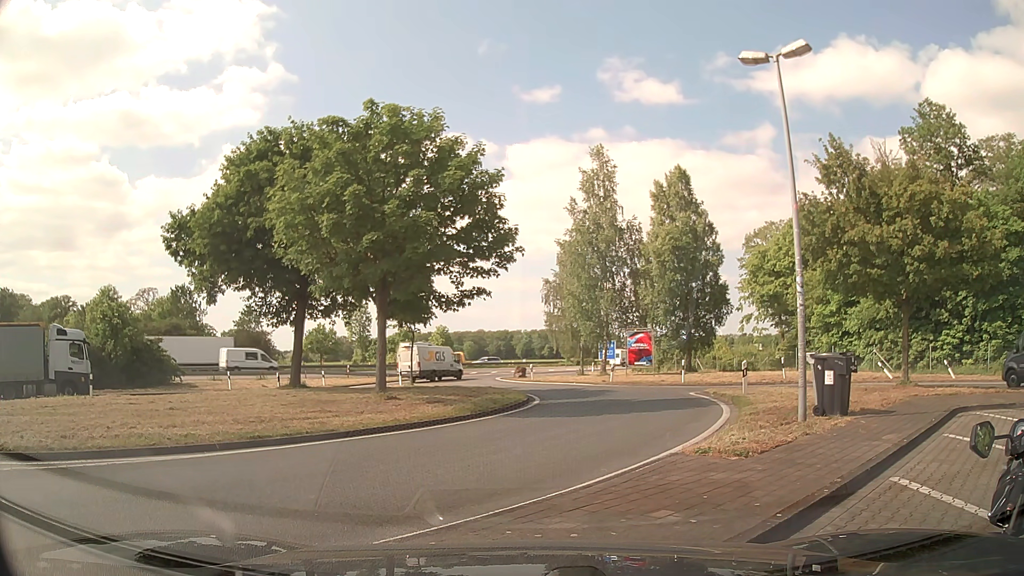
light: Day
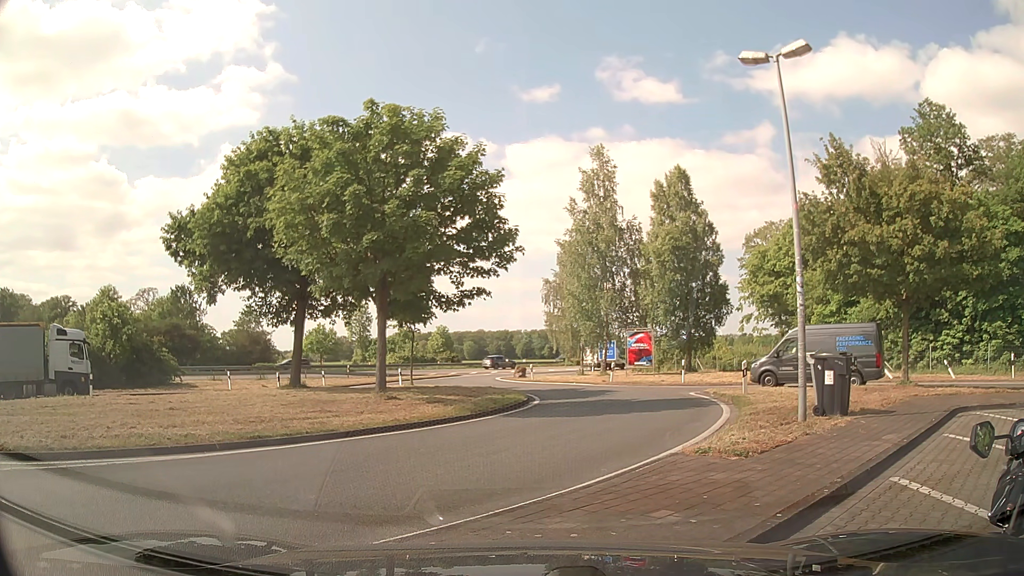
(0.0, 0.0) m; 0°
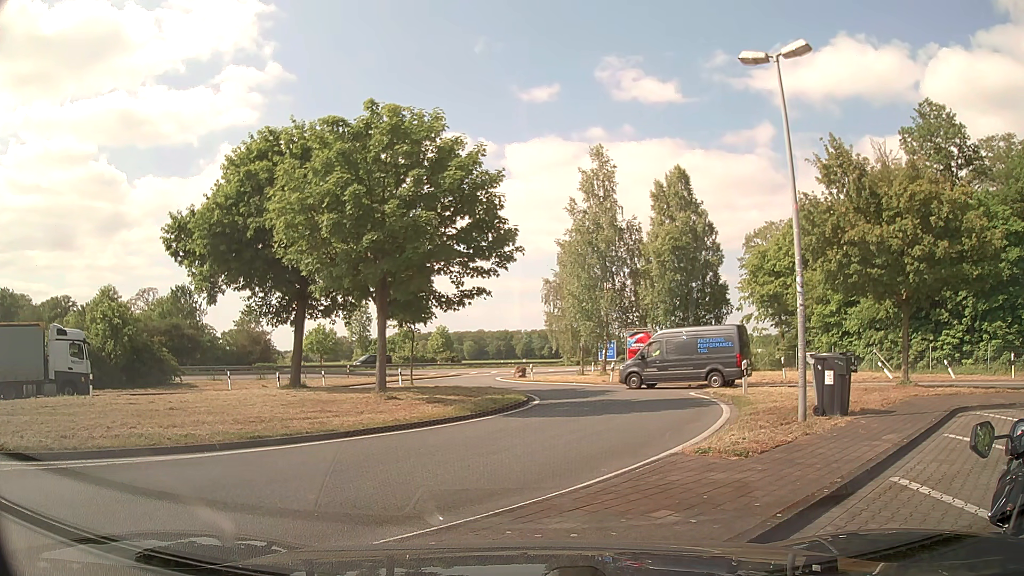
(0.0, 0.0) m; 0°
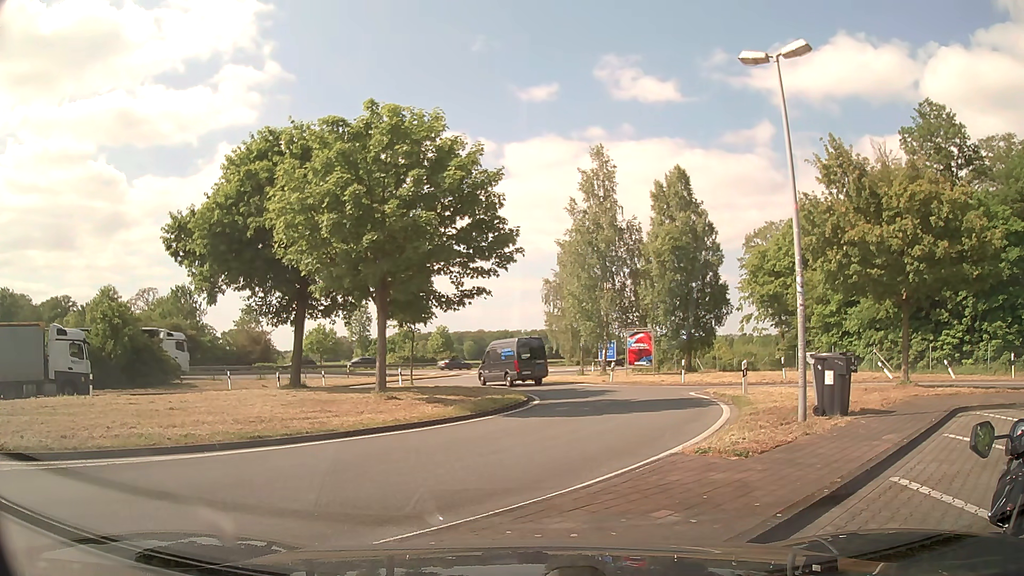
(0.0, 0.0) m; 0°
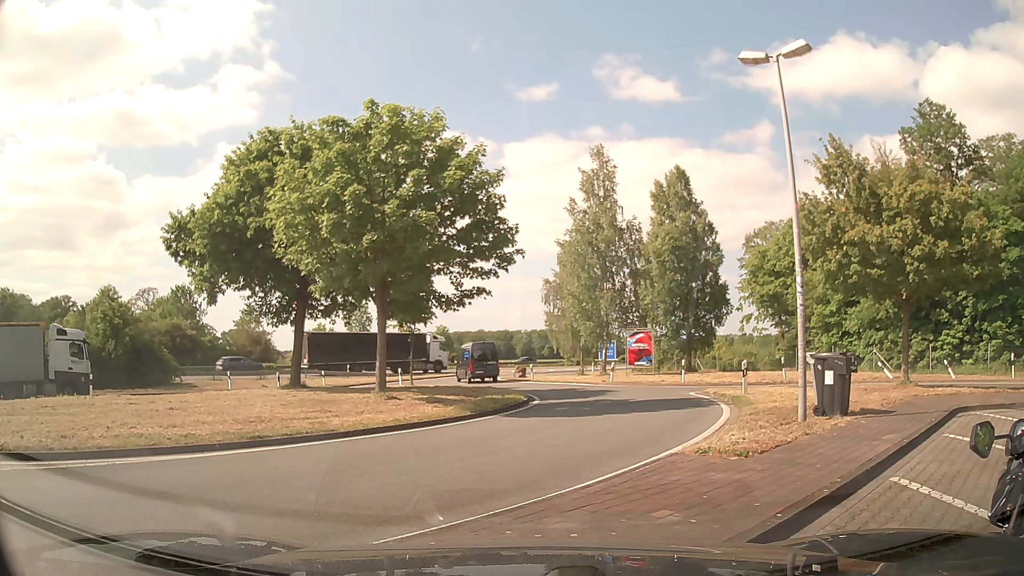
(0.0, 0.0) m; 0°
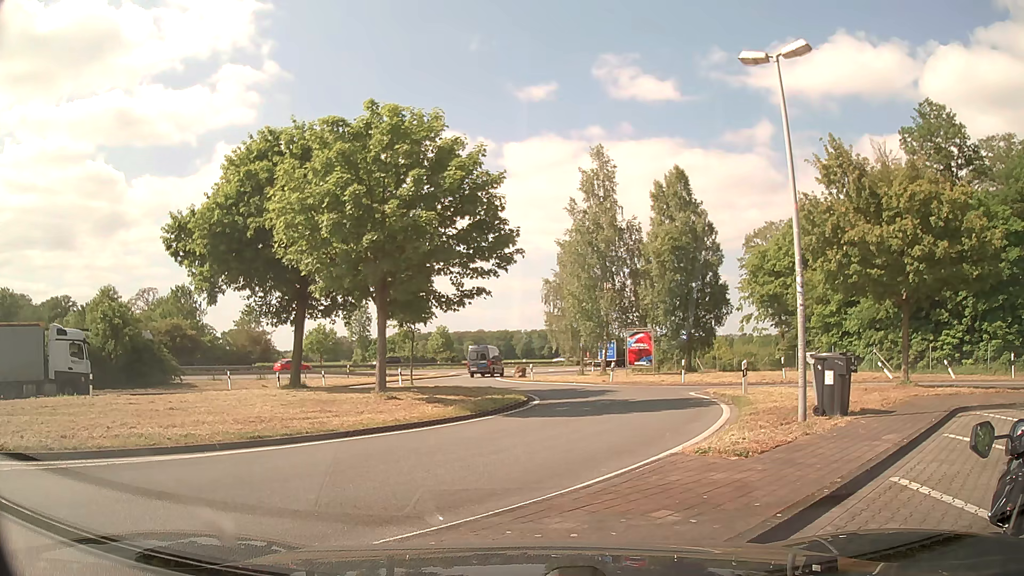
(0.0, 0.0) m; 0°
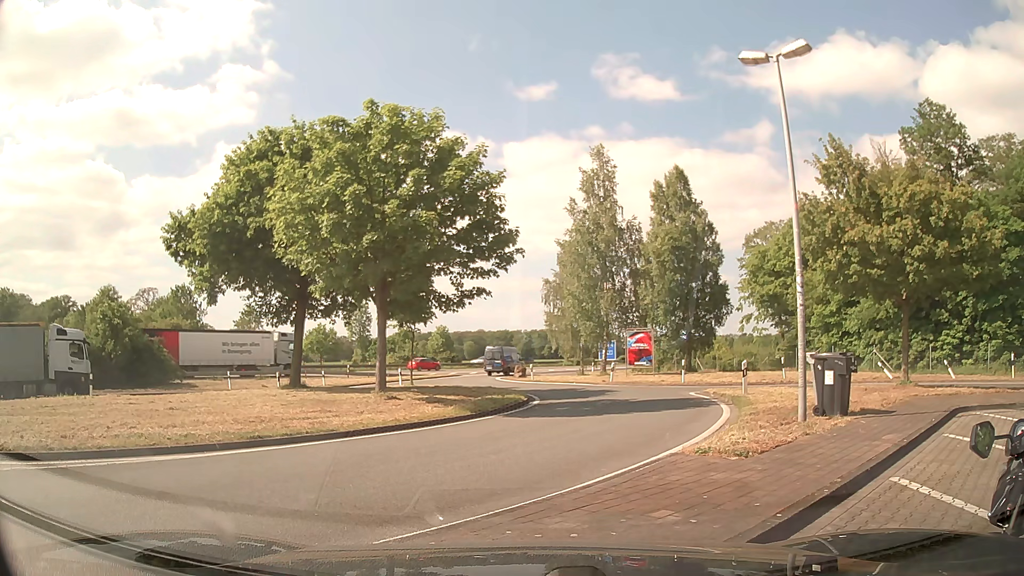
(0.0, 0.0) m; 0°
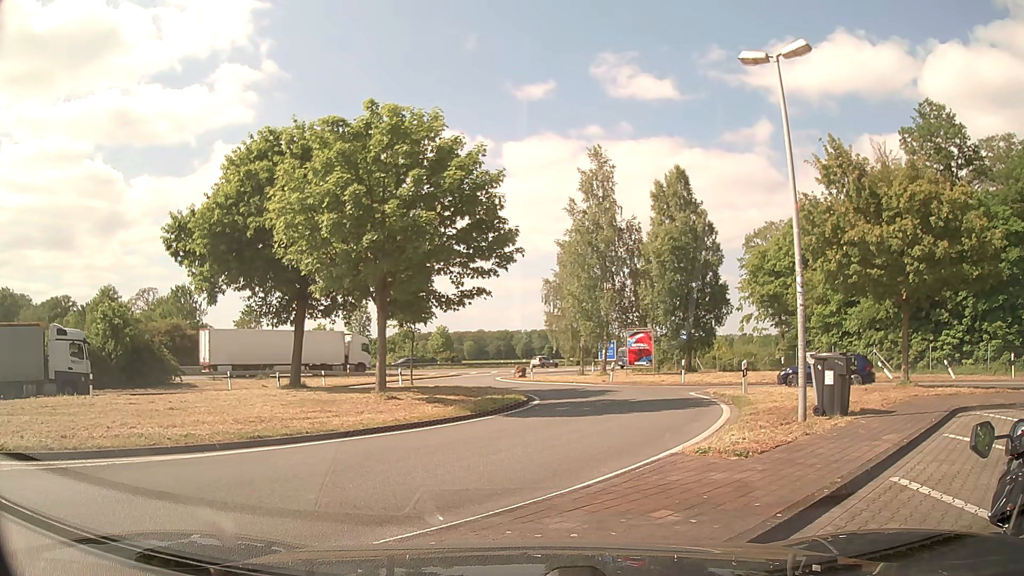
(0.0, 0.0) m; 0°
